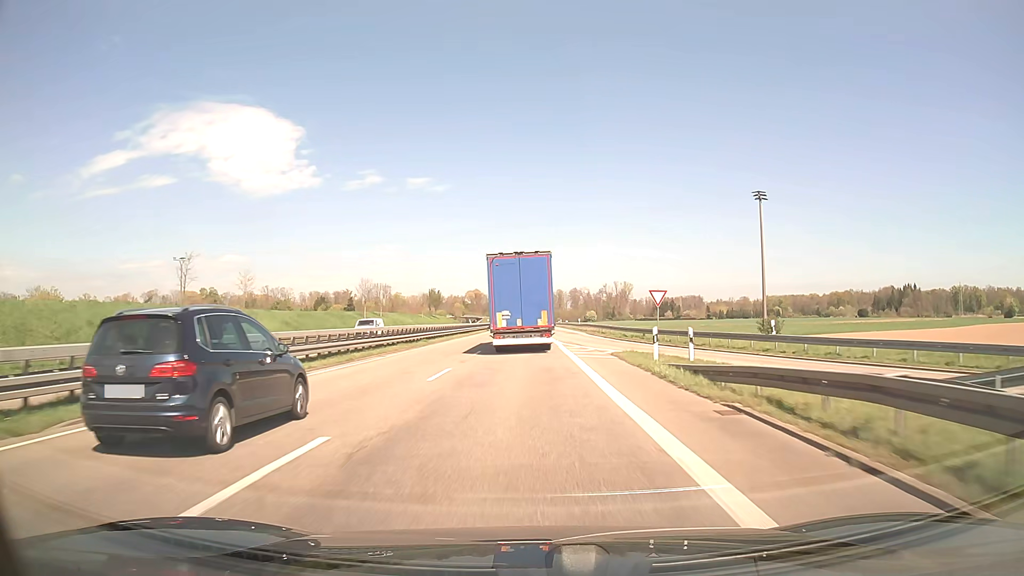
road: trunk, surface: asphalt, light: Day
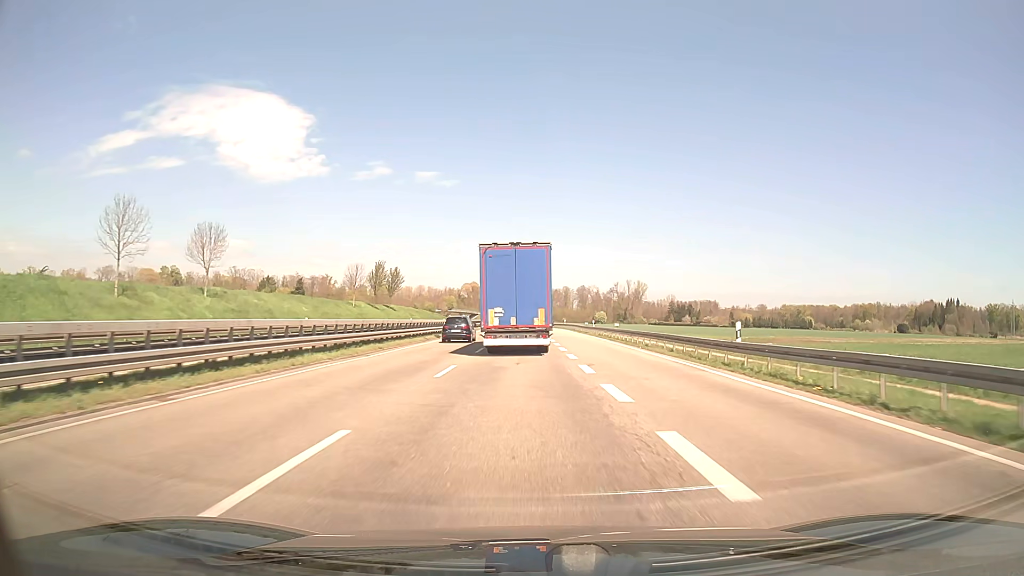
(-0.2, +59.3) m; 0°
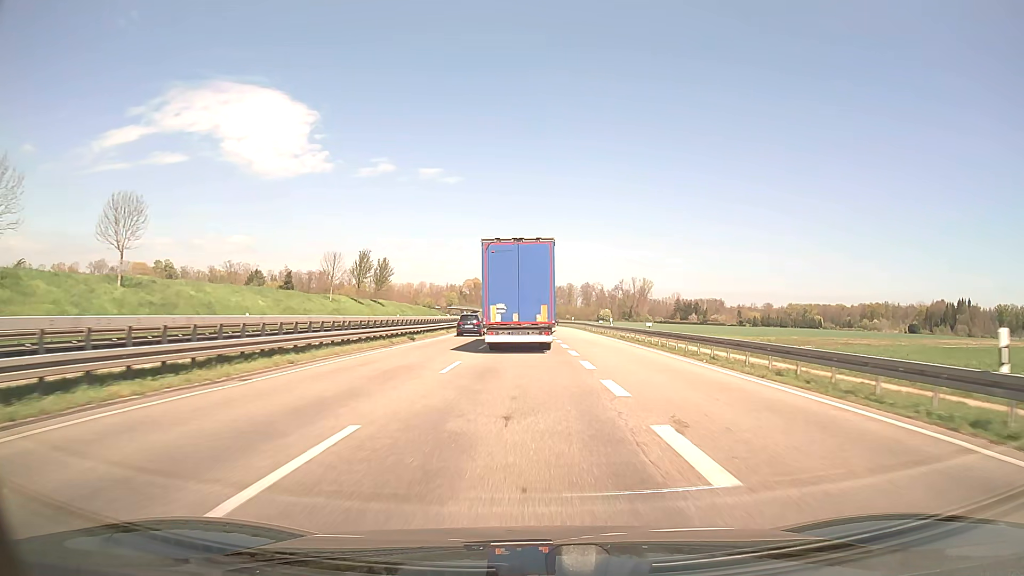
(-0.1, +11.6) m; 0°
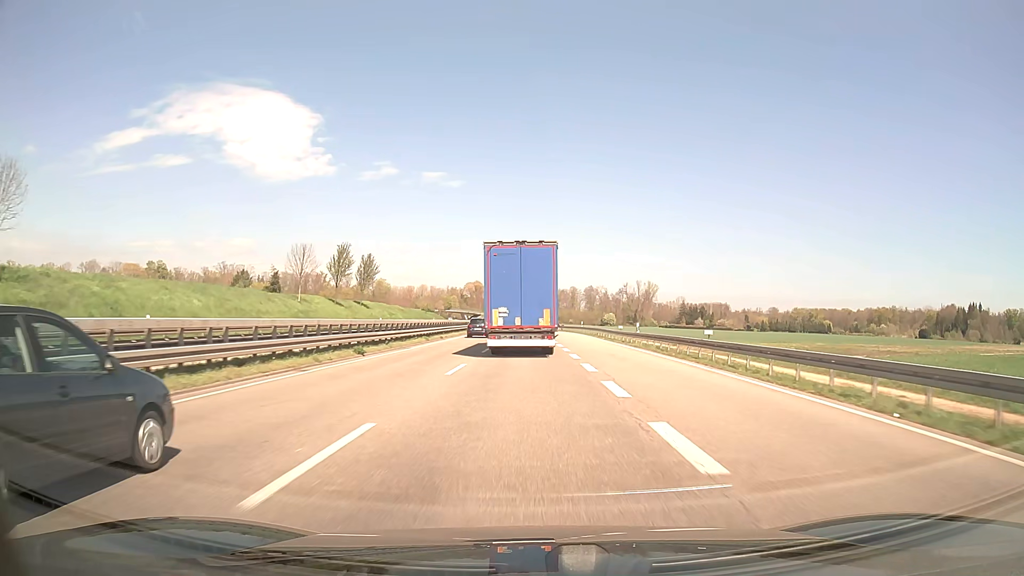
(0.0, +11.6) m; 0°
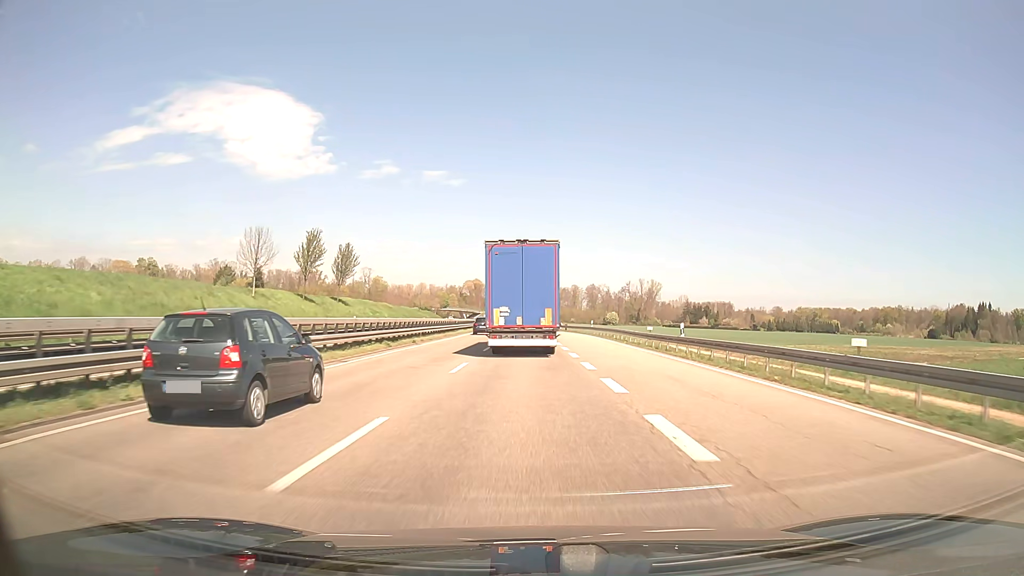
(0.0, +11.5) m; 0°
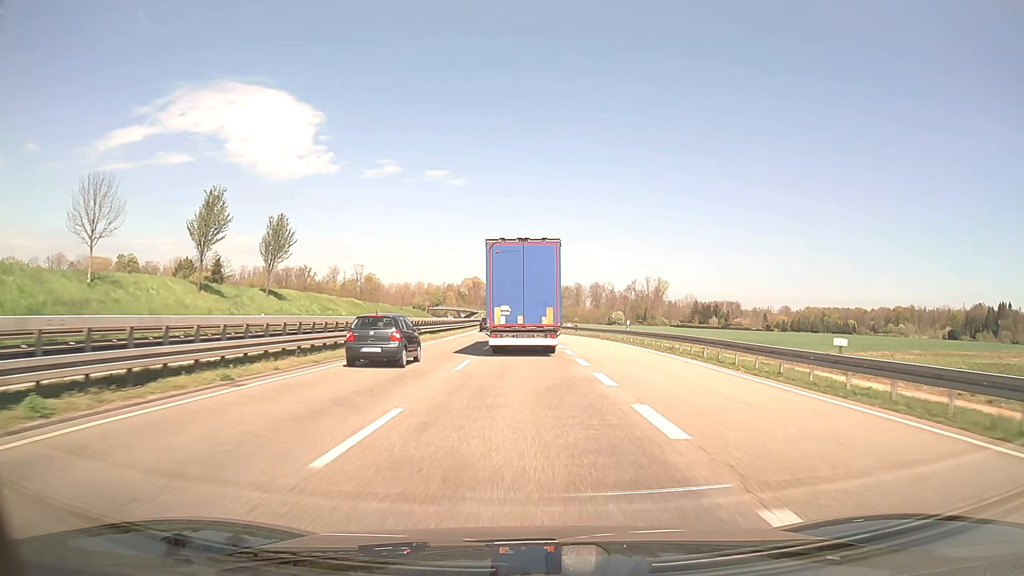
(0.0, +22.9) m; 0°
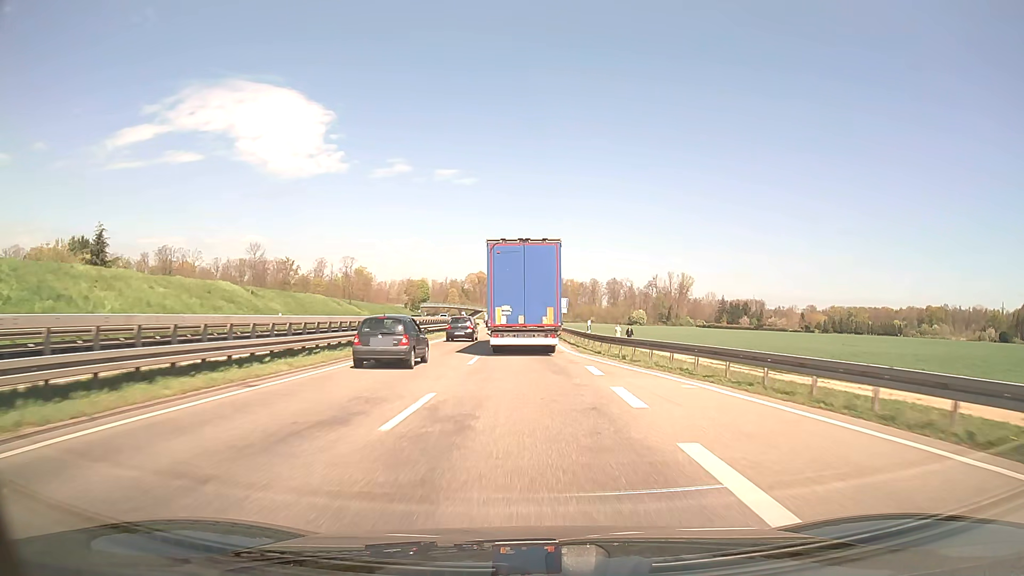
(-0.3, +45.6) m; -1°
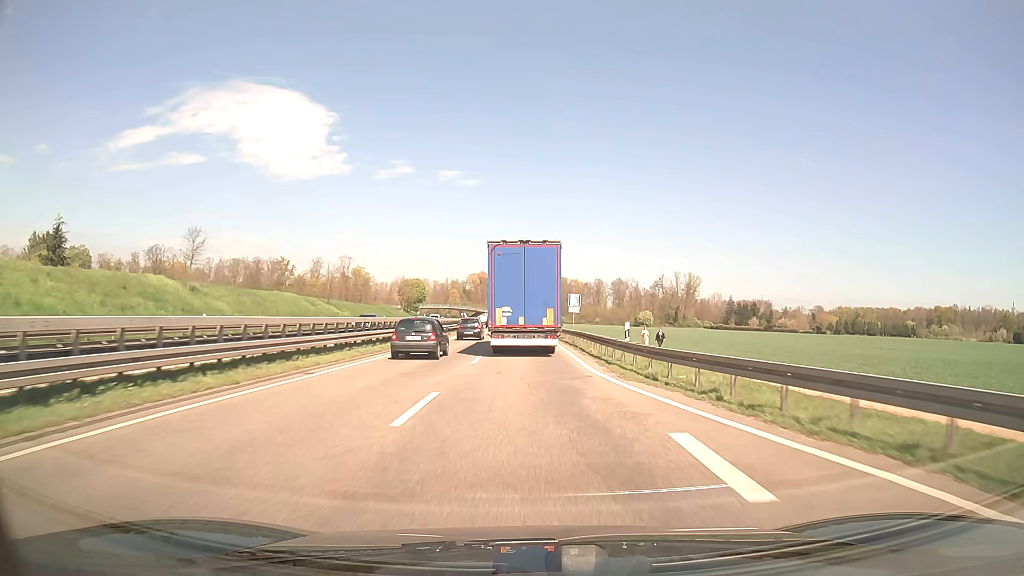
(0.0, +11.4) m; 0°
(0, +10) (0, +20) (0, +30) (0, +40) (0, +50) (-1, +60) (-1, +70) (-1, +80) (-2, +90) (-2, +100) m
